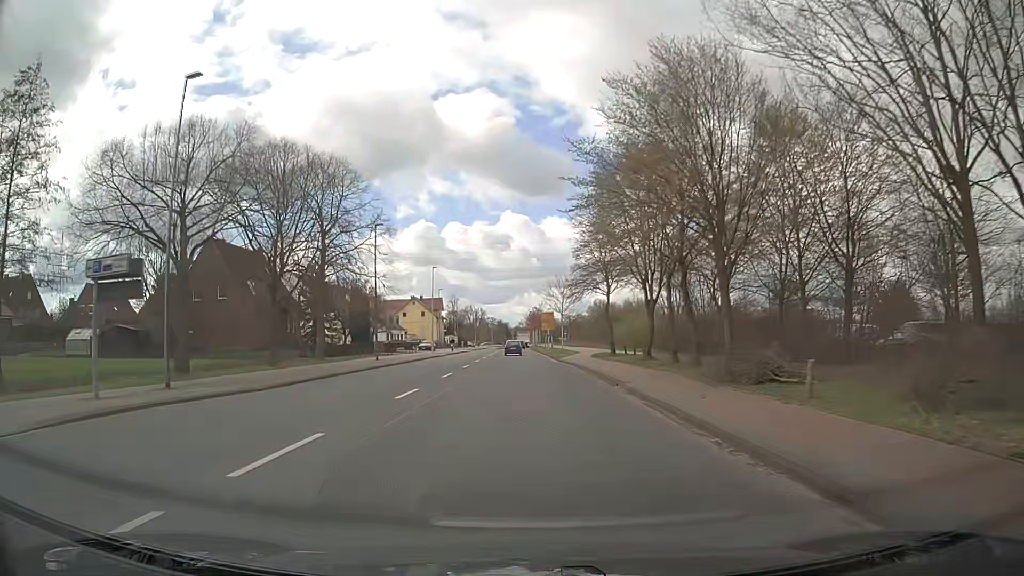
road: tertiary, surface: asphalt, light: Day
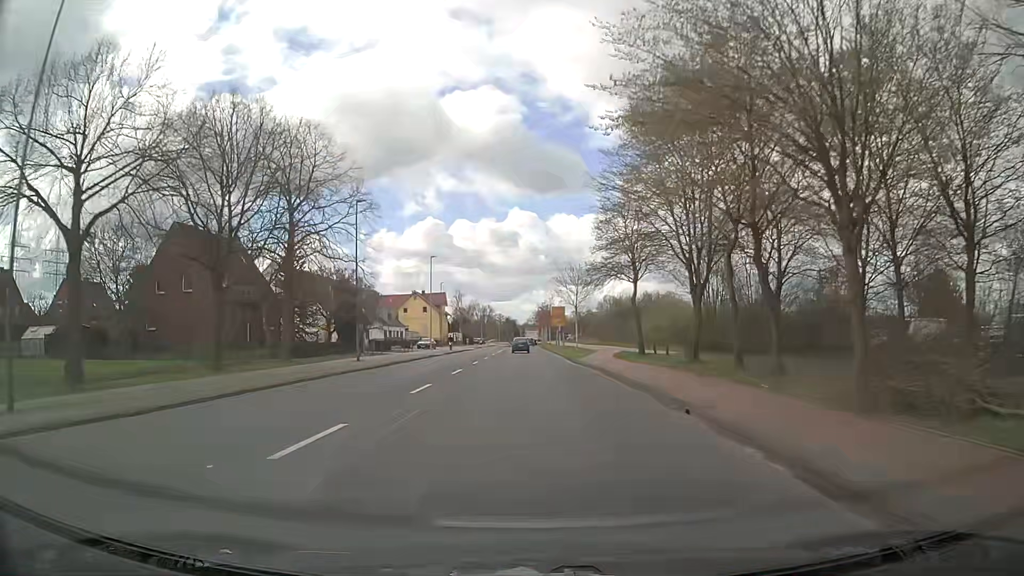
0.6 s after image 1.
(-0.1, +8.2) m; -1°
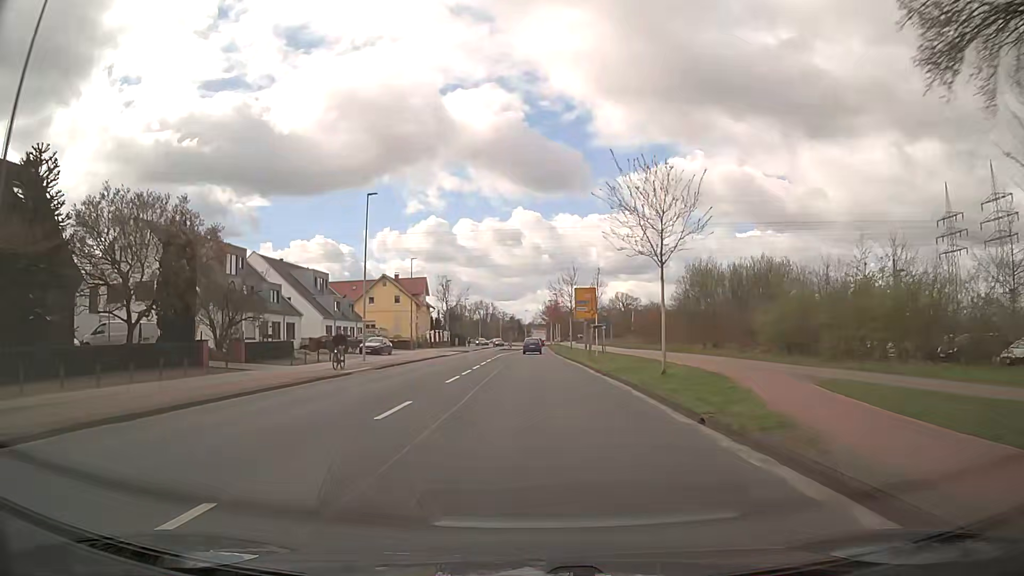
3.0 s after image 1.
(-0.4, +32.9) m; -1°
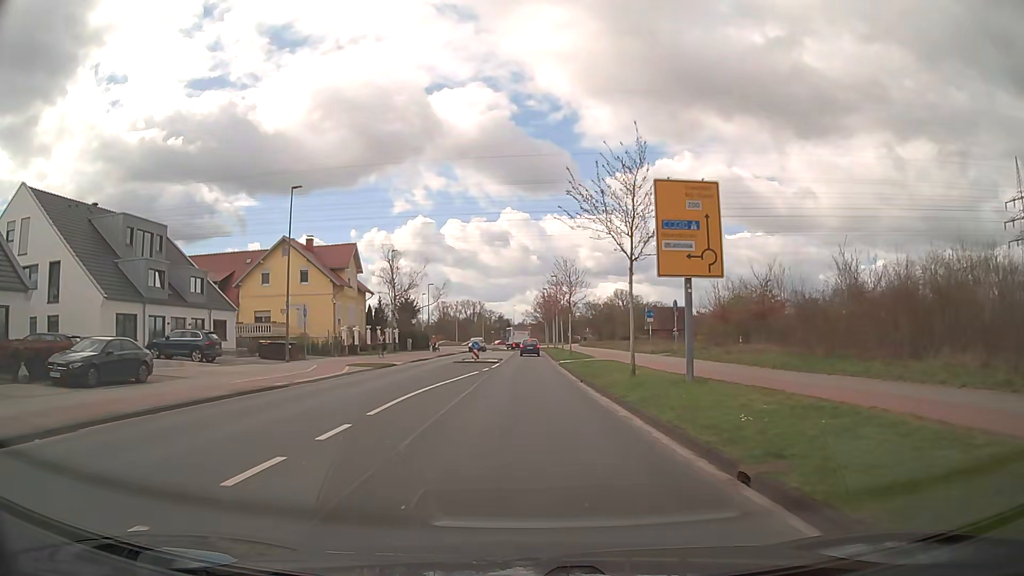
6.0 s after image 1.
(+0.4, +37.3) m; +1°
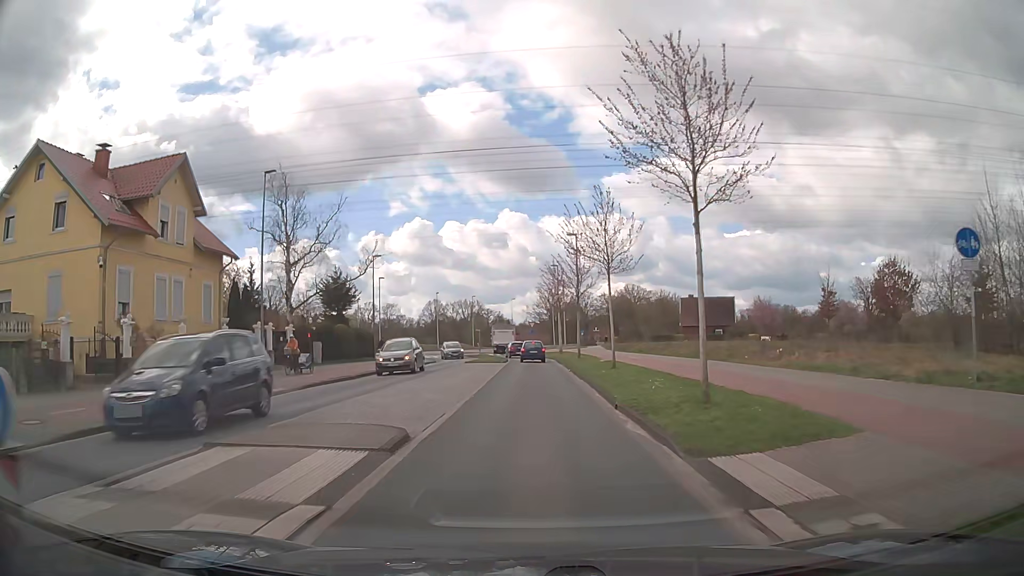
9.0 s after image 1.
(0.0, +34.7) m; 0°
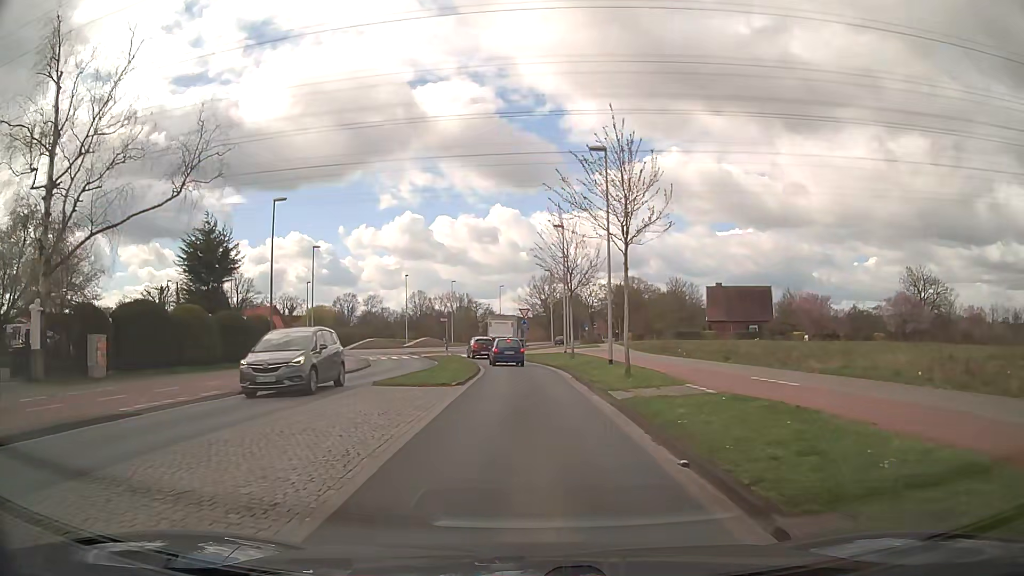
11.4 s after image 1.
(-0.1, +23.2) m; 0°
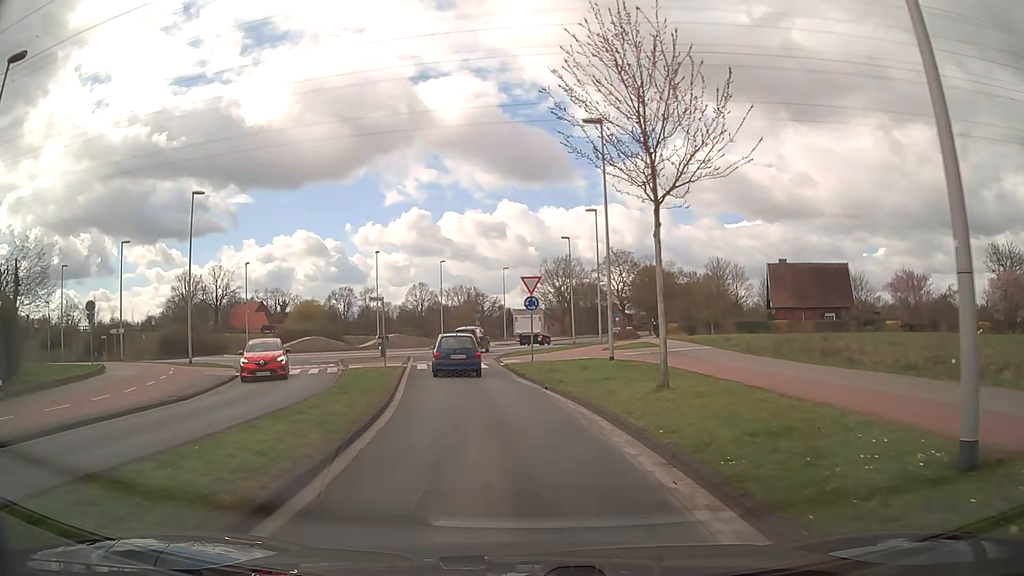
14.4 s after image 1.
(+0.1, +23.4) m; -1°
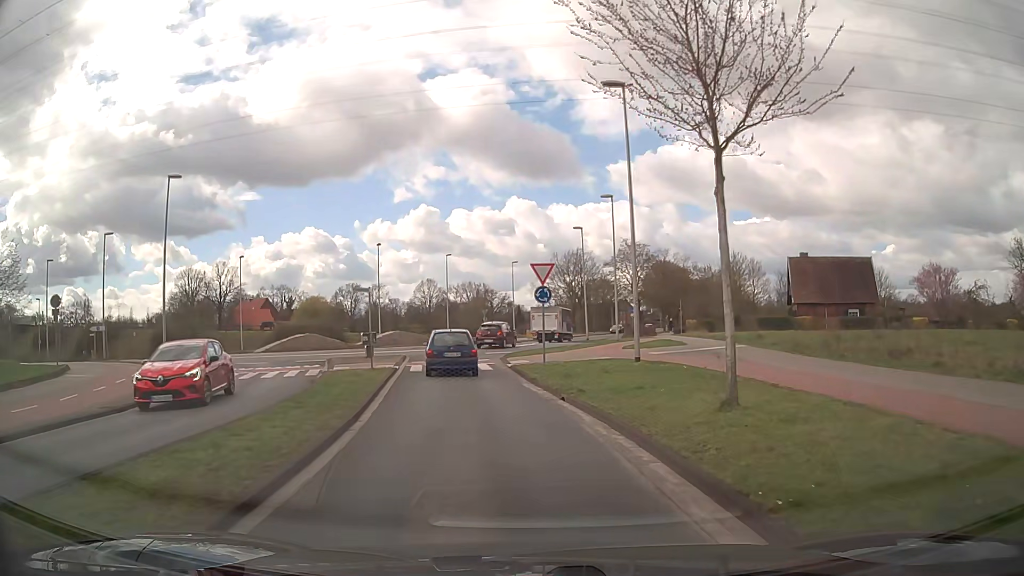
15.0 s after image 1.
(0.0, +3.7) m; 0°
(-1, +10) (-2, +20) (-4, +30) (-1, +39) (+1, +49) (+1, +59) (+2, +69) (+5, +79) (+8, +88) (+11, +98) m
